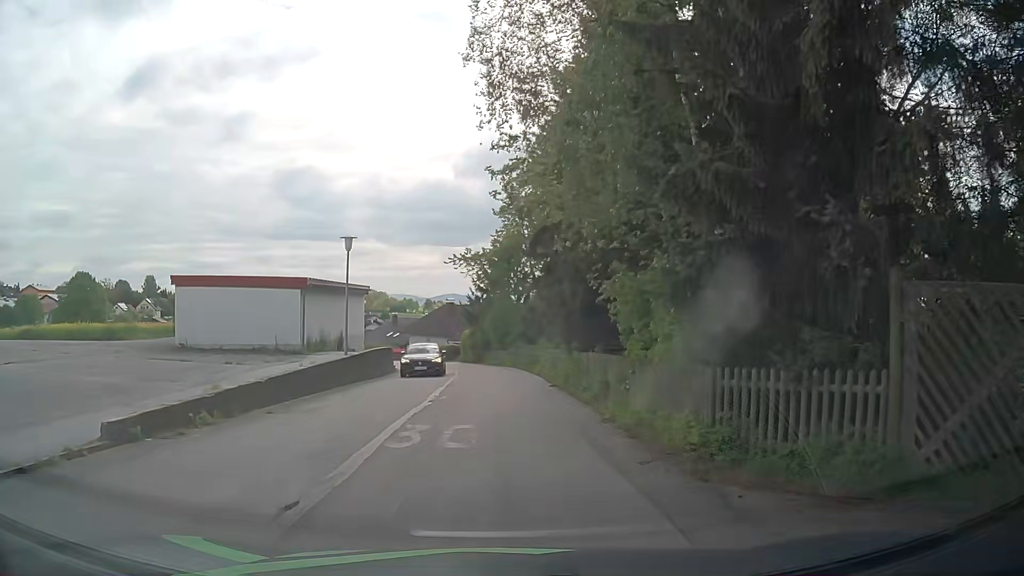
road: residential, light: Day
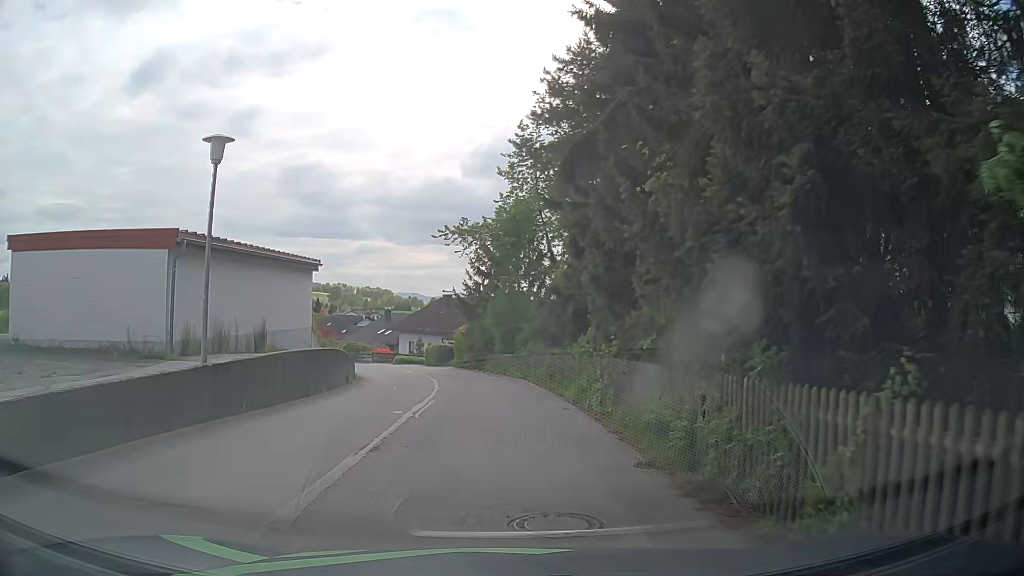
(-0.1, +12.3) m; 0°
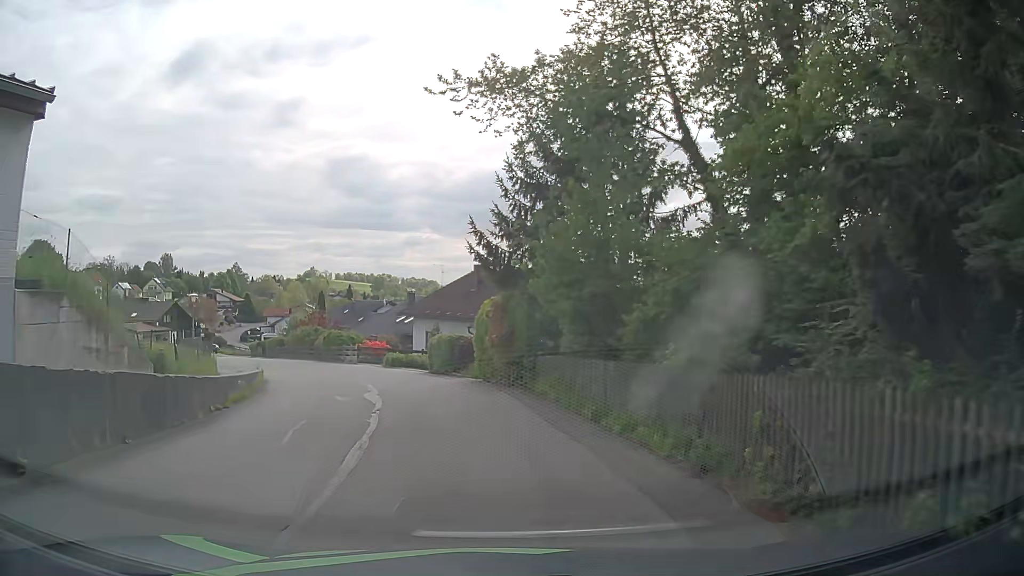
(-0.7, +20.5) m; -4°
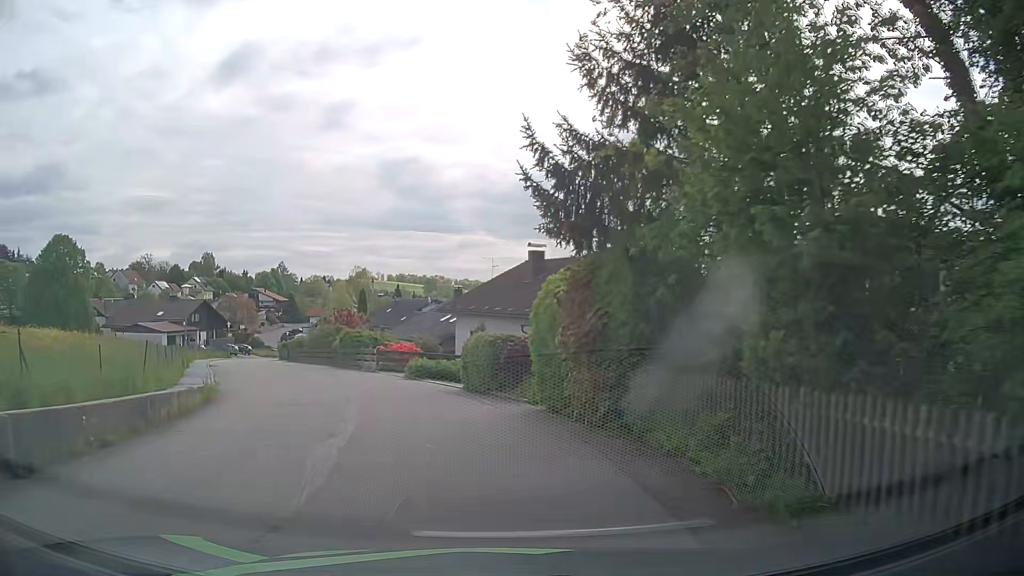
(-0.3, +8.4) m; -4°
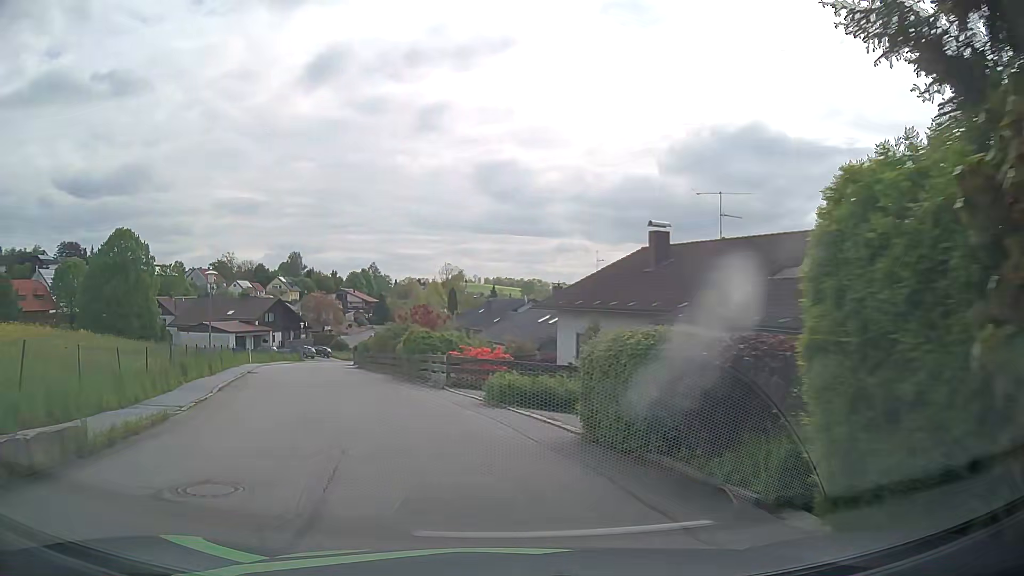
(-0.6, +8.4) m; -9°
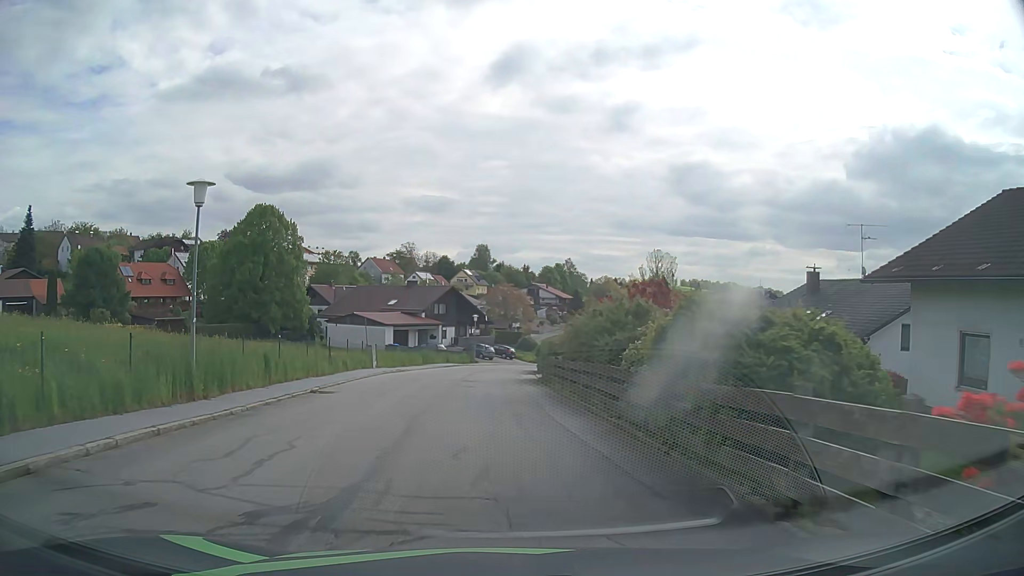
(-2.7, +17.0) m; -17°
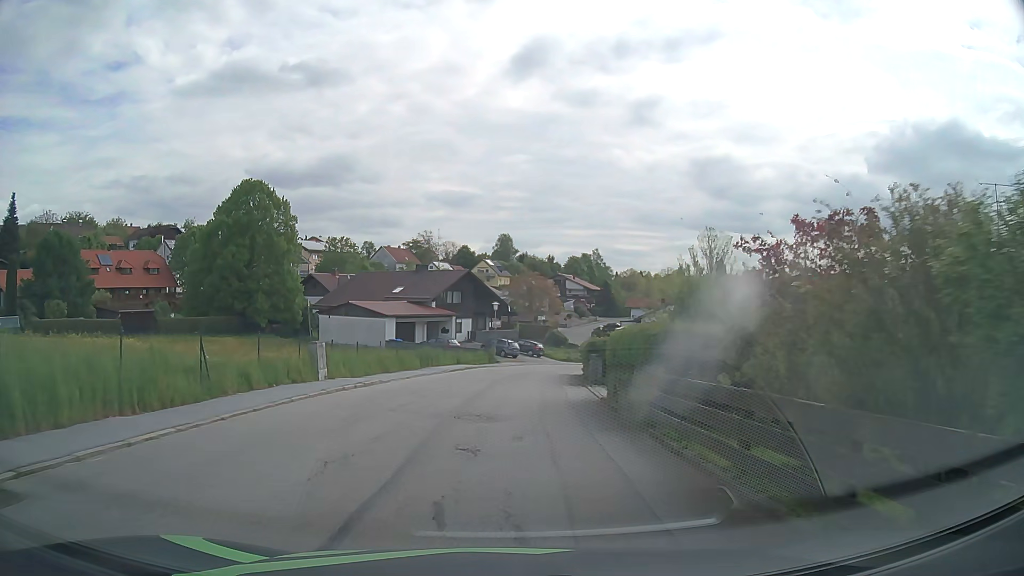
(-0.2, +13.4) m; -1°
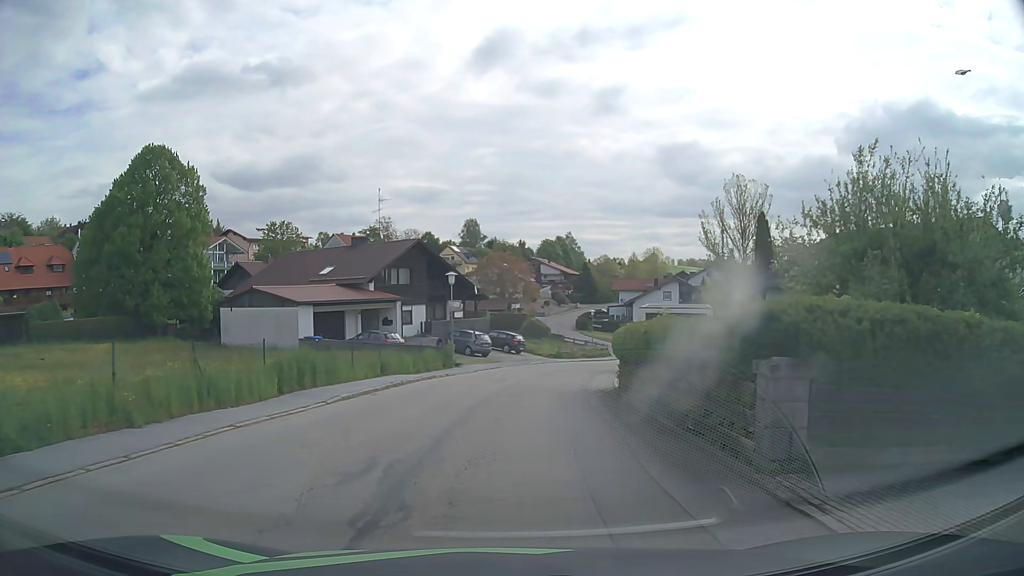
(+0.3, +18.5) m; +2°
(0, +10) (+1, +20) (+2, +30) (+5, +40) (+8, +49) (+13, +58) (+19, +66) (+25, +73) (+32, +81) (+39, +88) m
